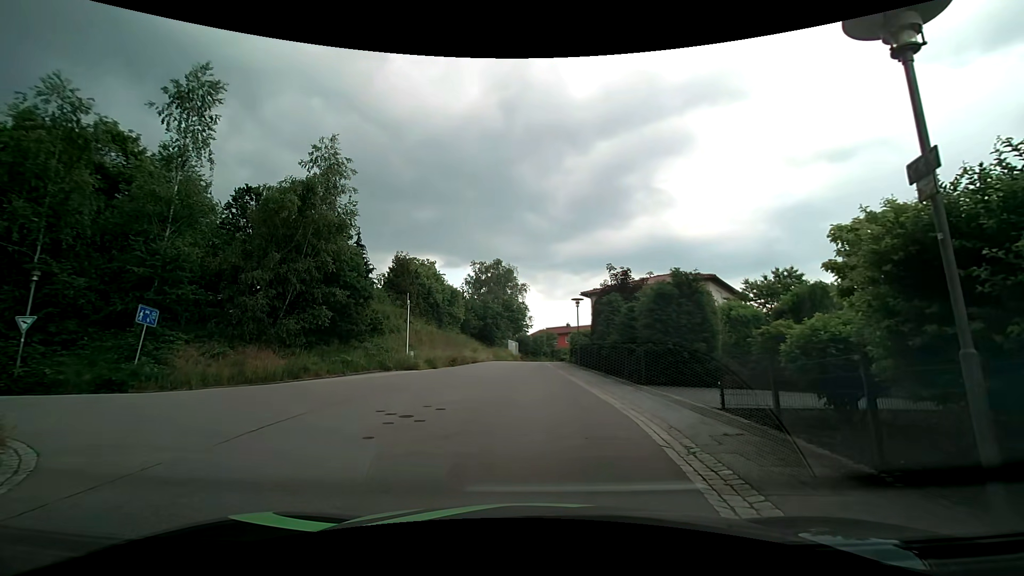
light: Day
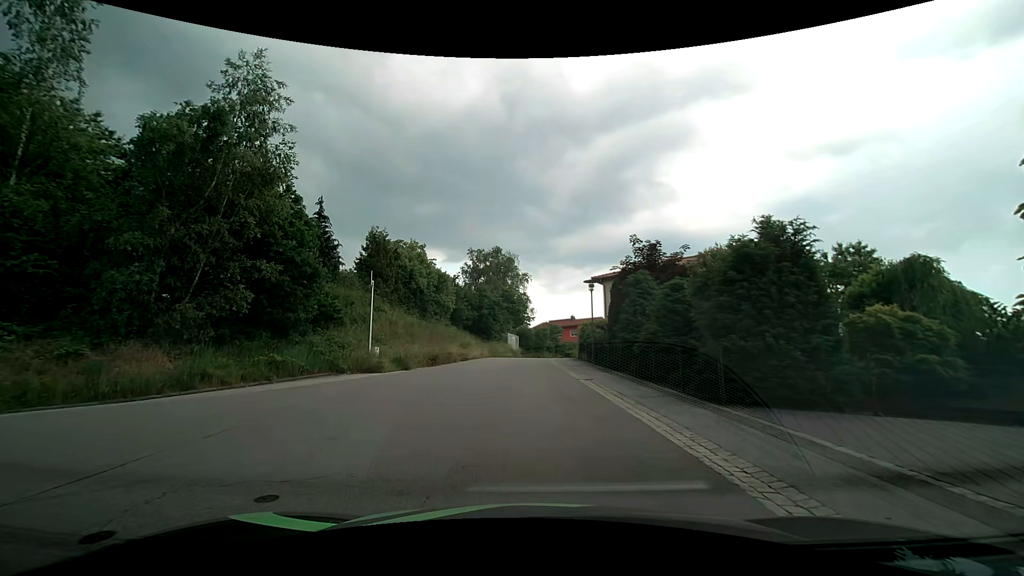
(0.0, +7.0) m; +1°
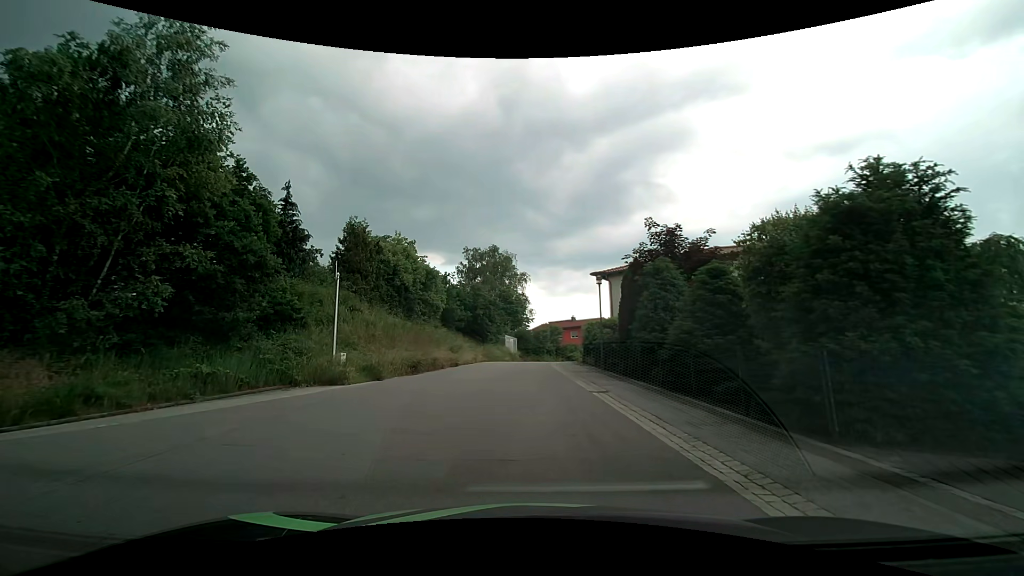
(-0.1, +3.9) m; -2°
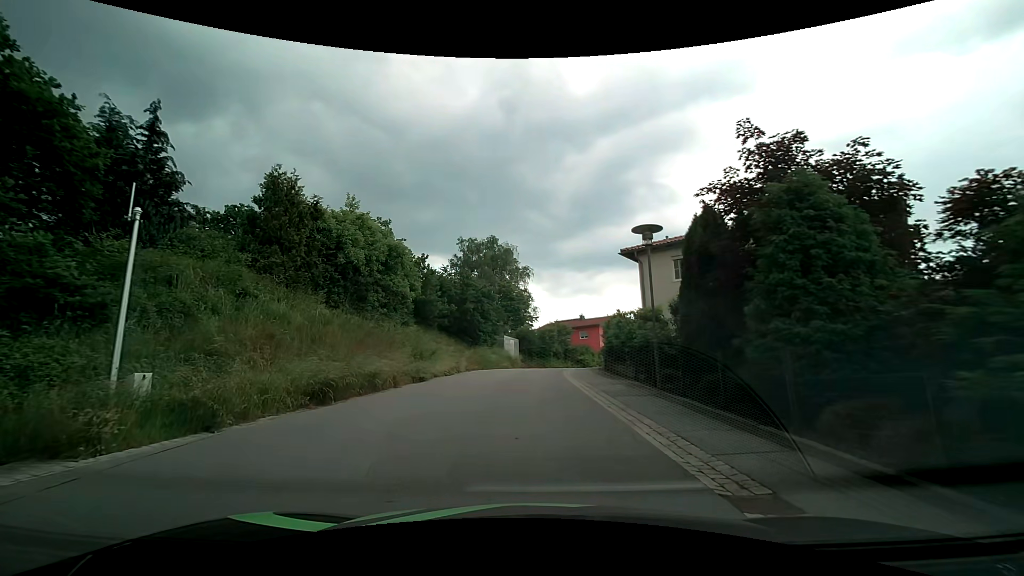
(0.0, +9.7) m; 0°
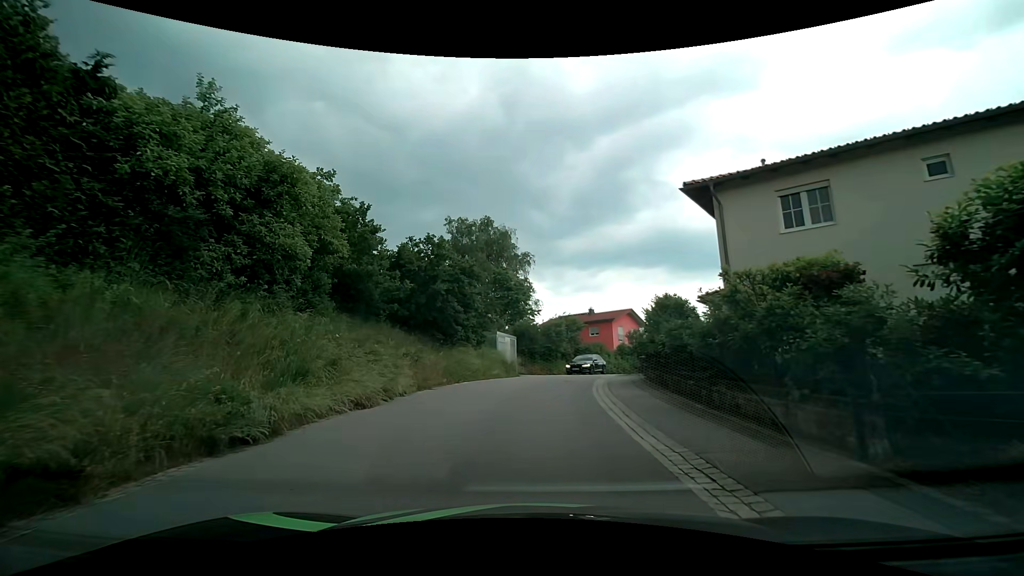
(-0.1, +11.5) m; 0°
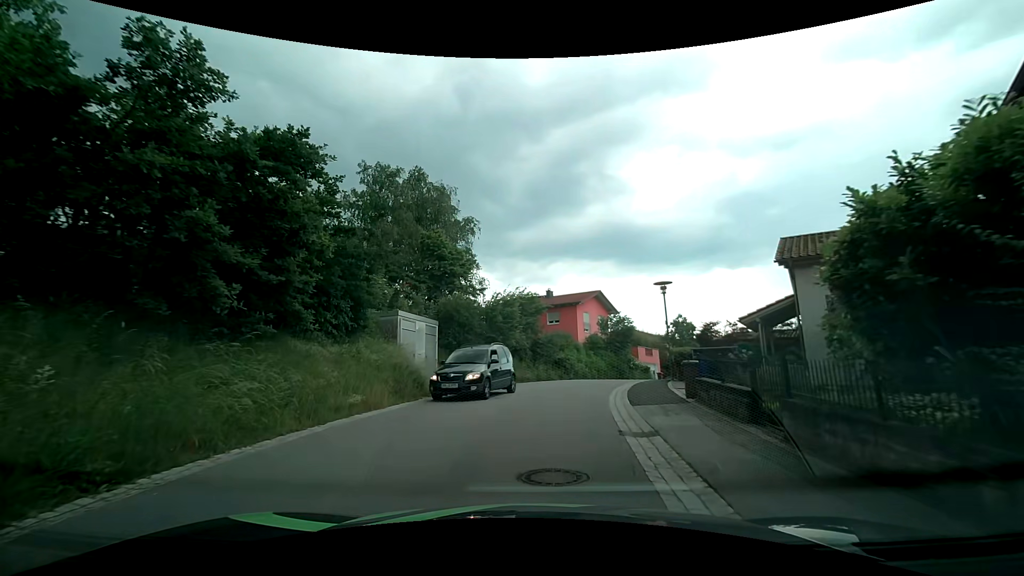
(+0.6, +15.4) m; +6°
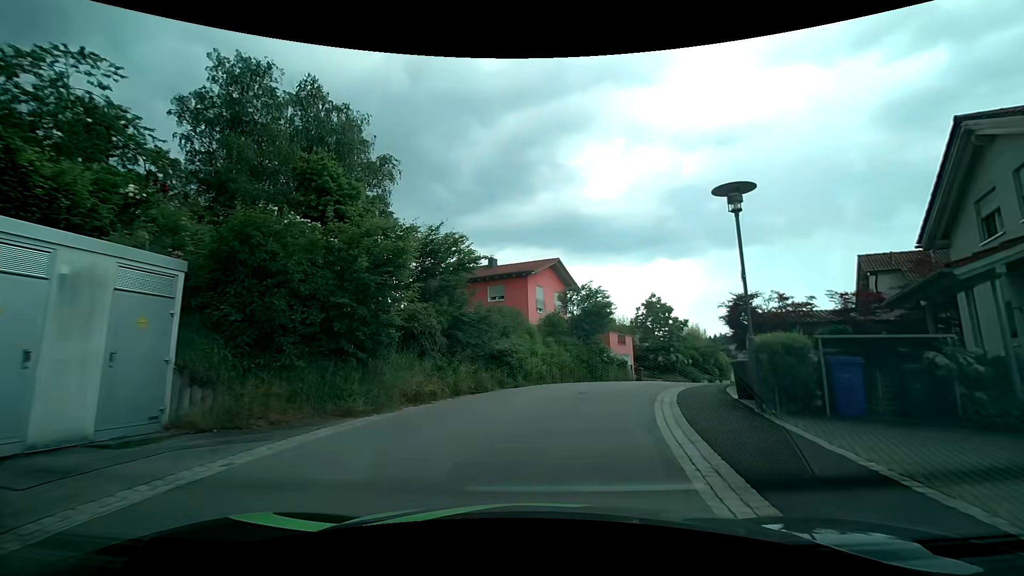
(+0.6, +13.9) m; +5°
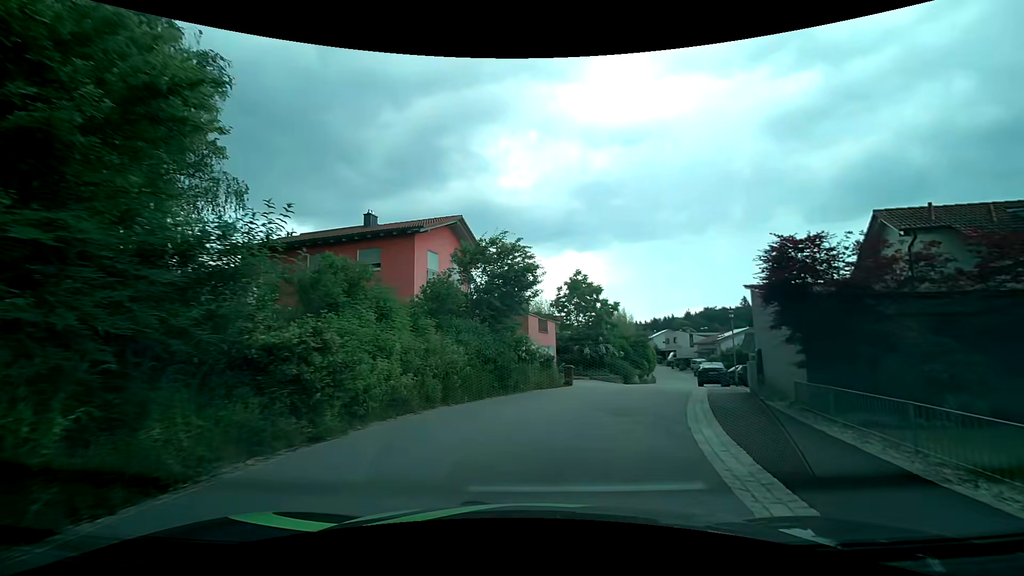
(+1.0, +11.1) m; +12°
(+1, +10) (+3, +20) (+6, +29) (+9, +39) (+13, +48) (+16, +58) (+19, +67) (+20, +77) (+22, +87) (+22, +97) m
